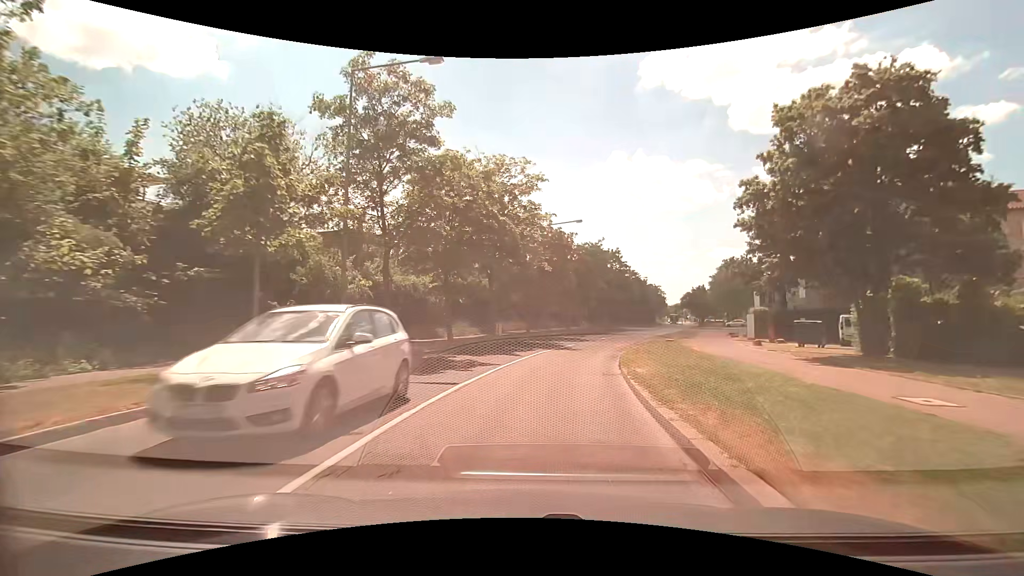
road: tertiary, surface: asphalt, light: Day
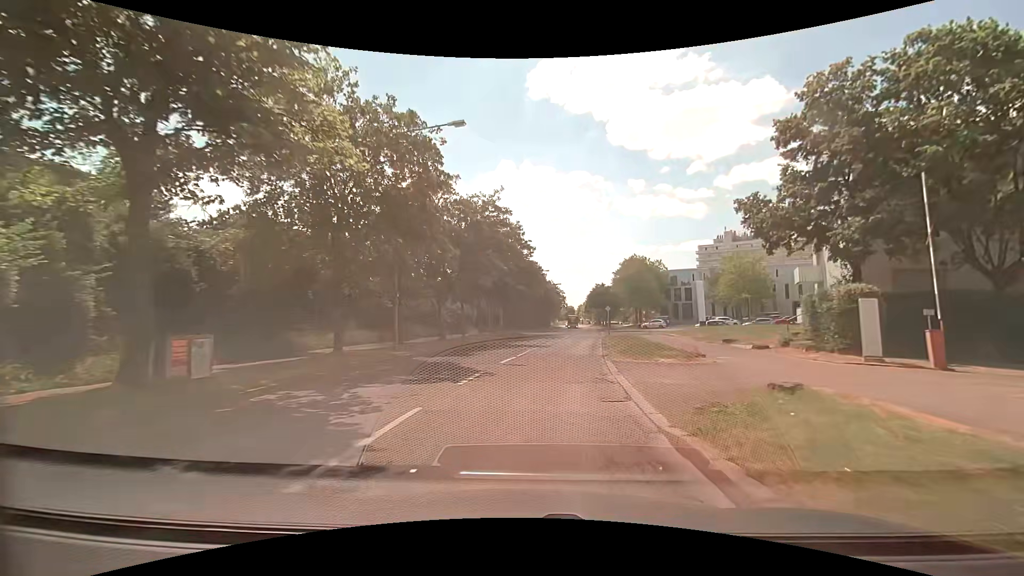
(+2.4, +23.2) m; +12°
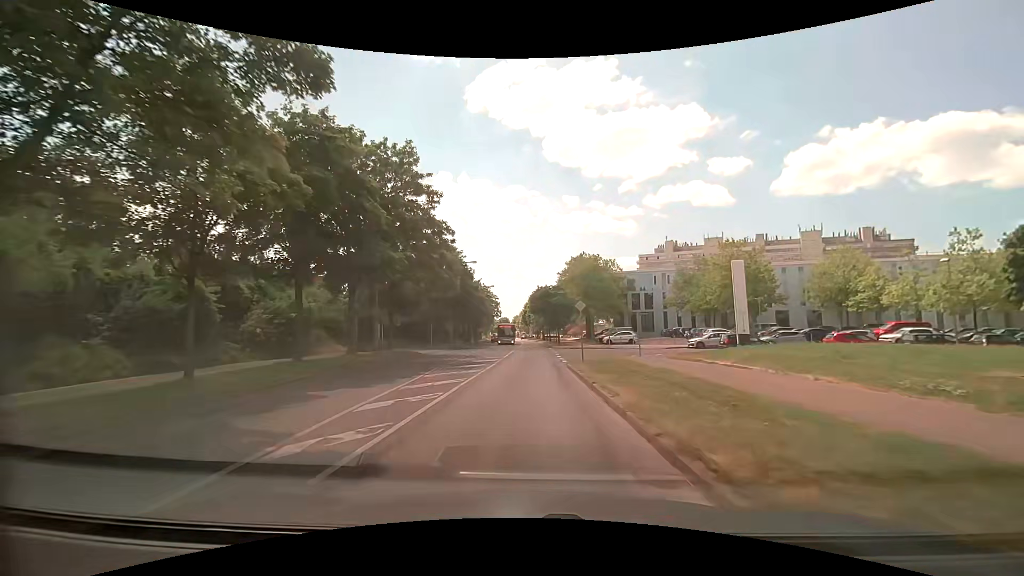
(+2.3, +25.5) m; +8°
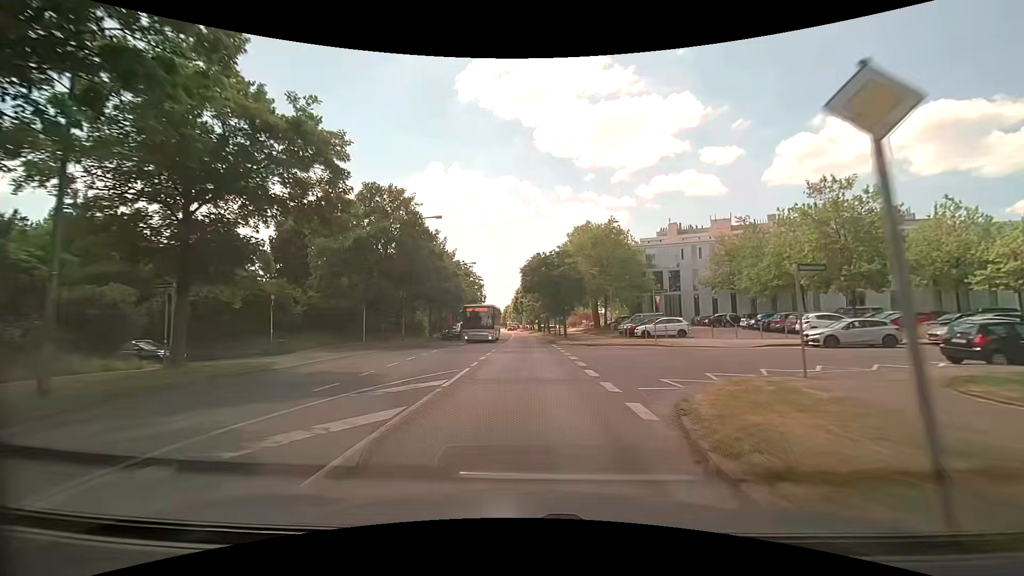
(+0.2, +20.8) m; +1°
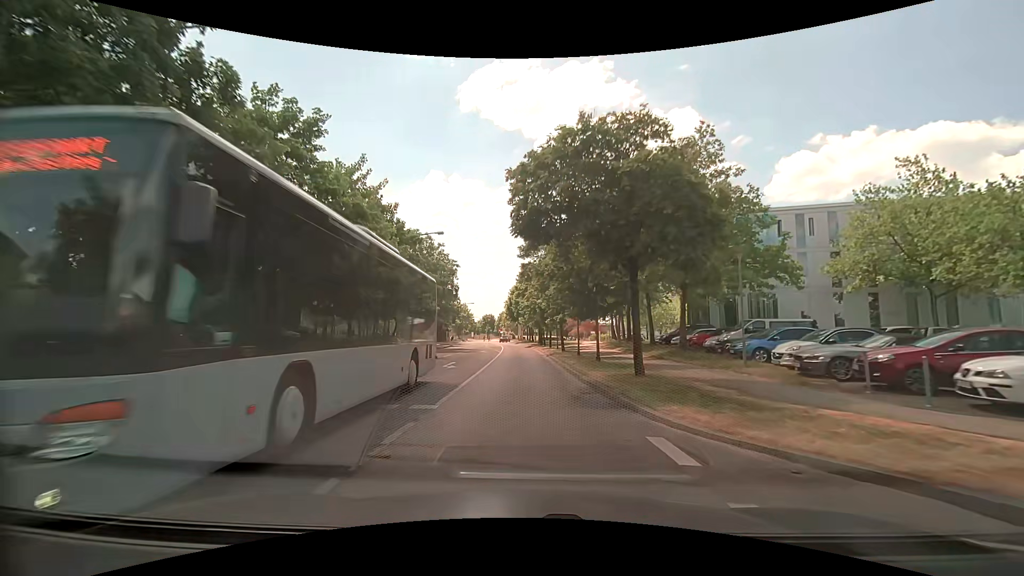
(0.0, +28.1) m; 0°
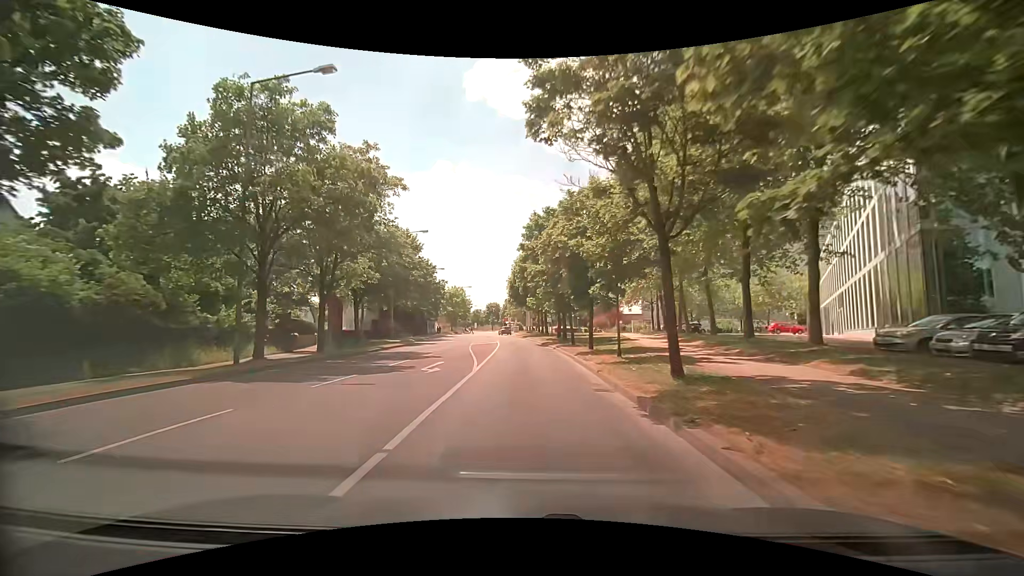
(-0.2, +26.7) m; -1°
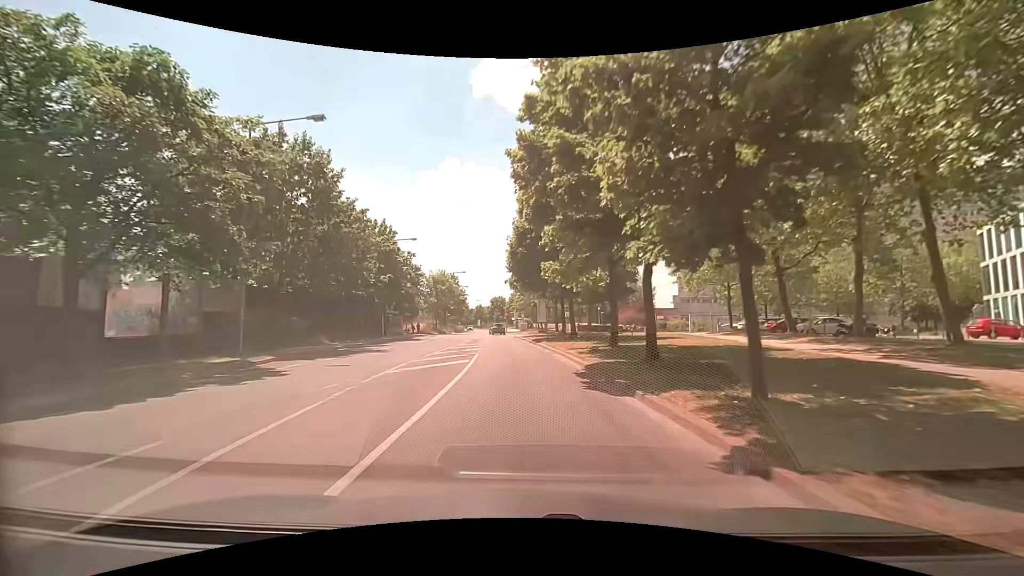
(0.0, +26.5) m; -1°
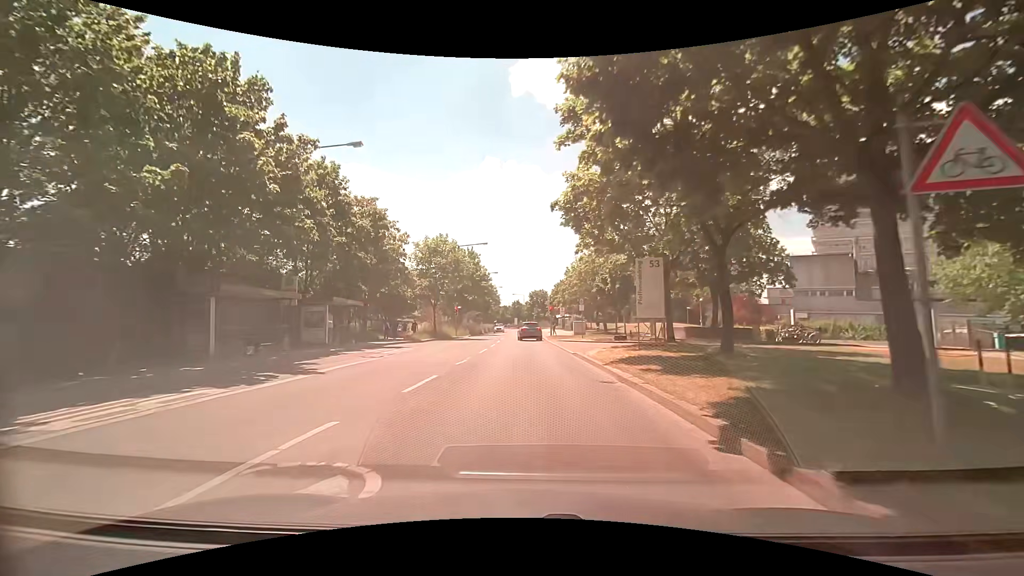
(-1.3, +29.8) m; -4°
(0, +10) (0, +20) (0, +30) (-1, +40) (-1, +50) (-1, +60) (-2, +70) (-2, +80) (-2, +90) (-3, +100) m
